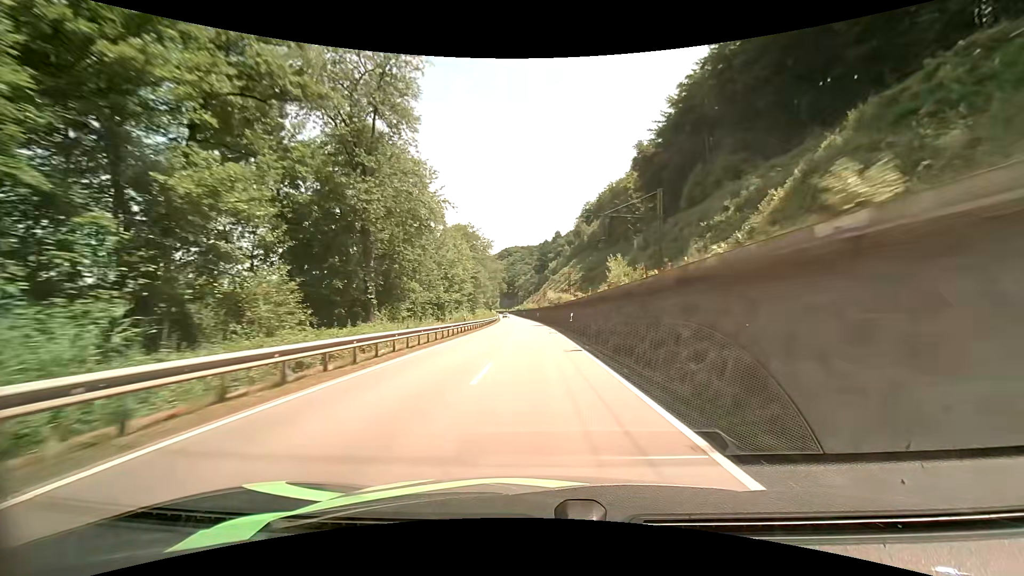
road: primary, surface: asphalt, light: Day
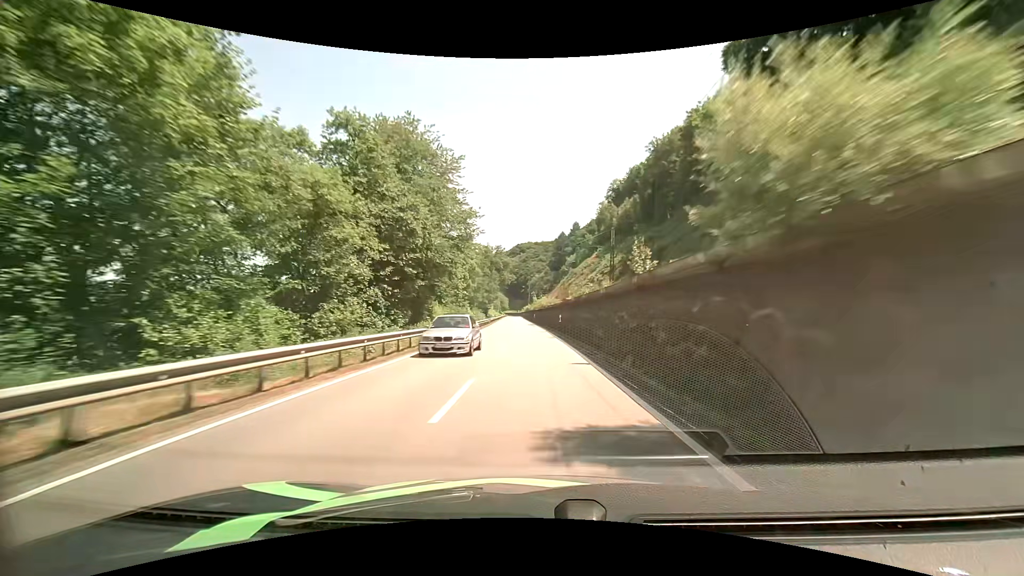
(-0.7, +51.0) m; -1°
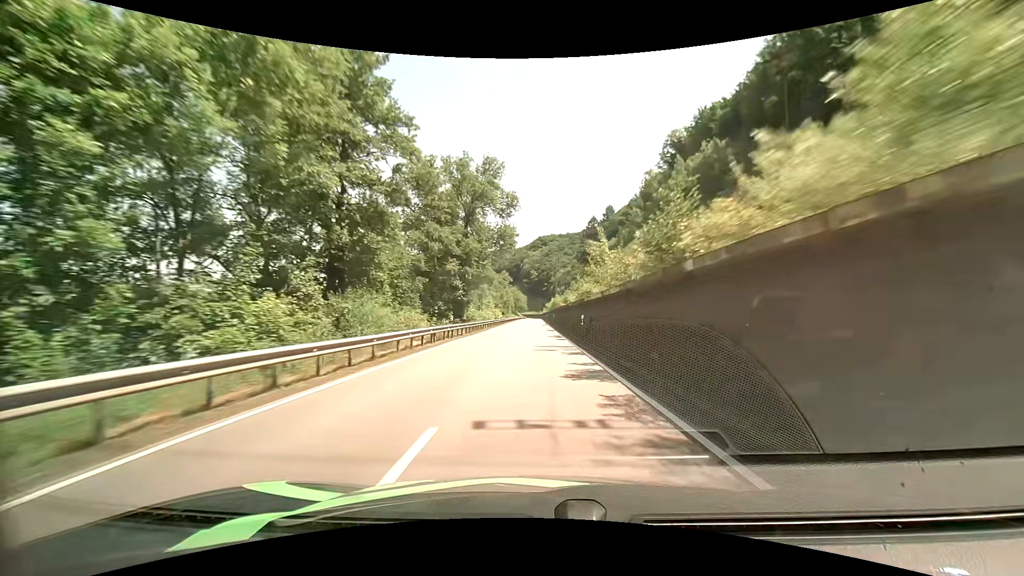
(-2.2, +64.1) m; -3°
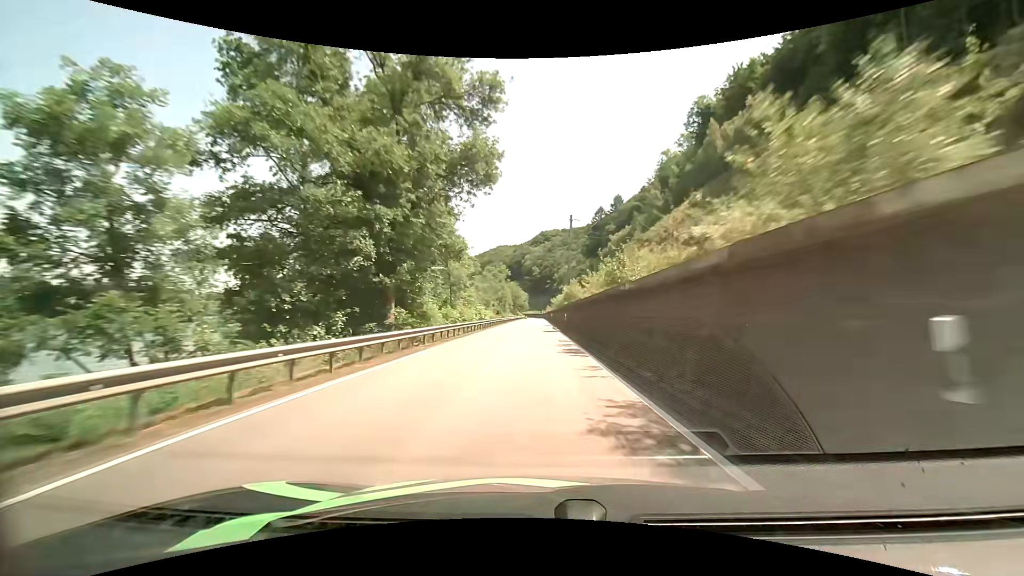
(-0.1, +25.8) m; 0°
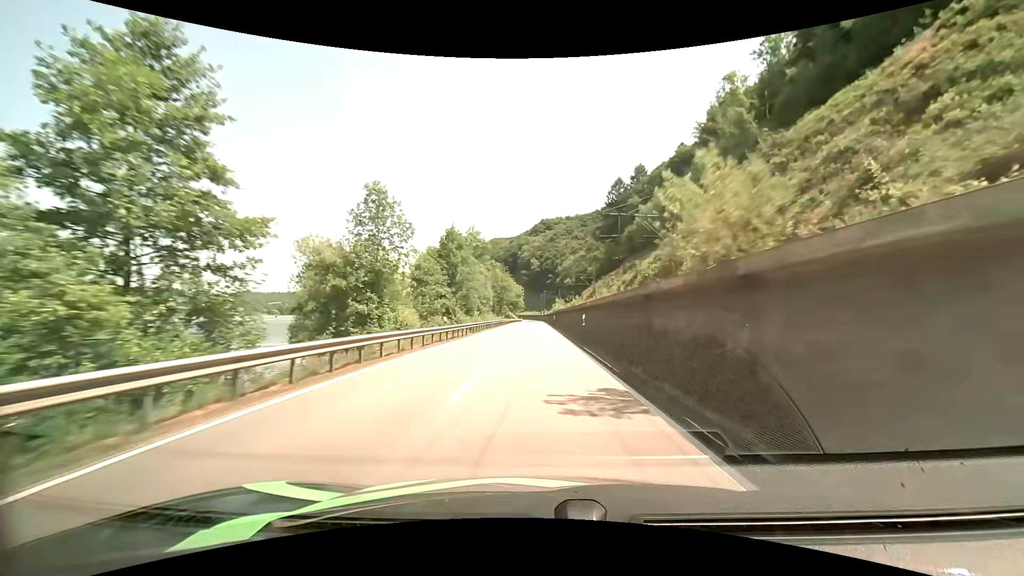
(0.0, +63.9) m; 0°
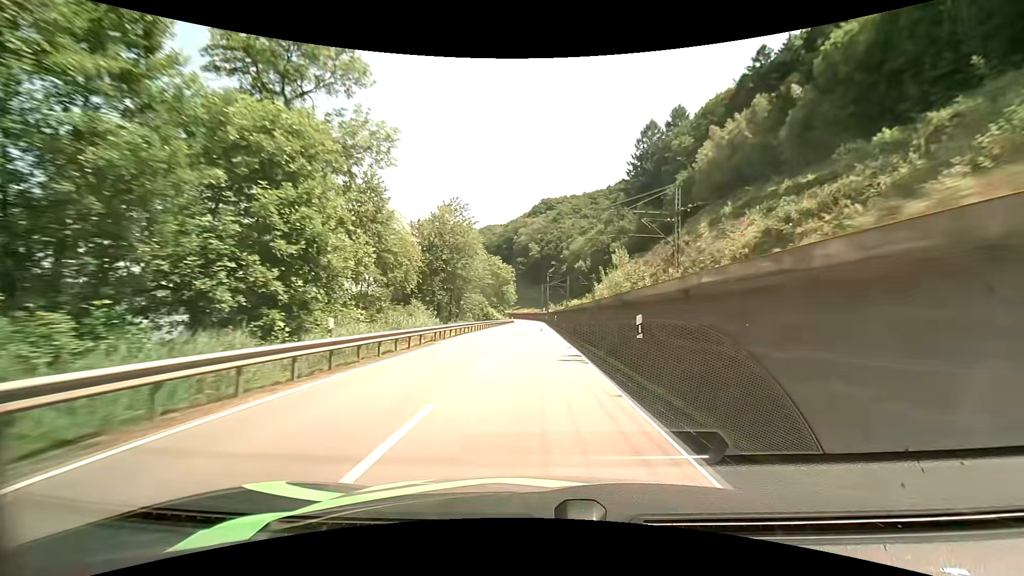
(-0.2, +63.7) m; 0°
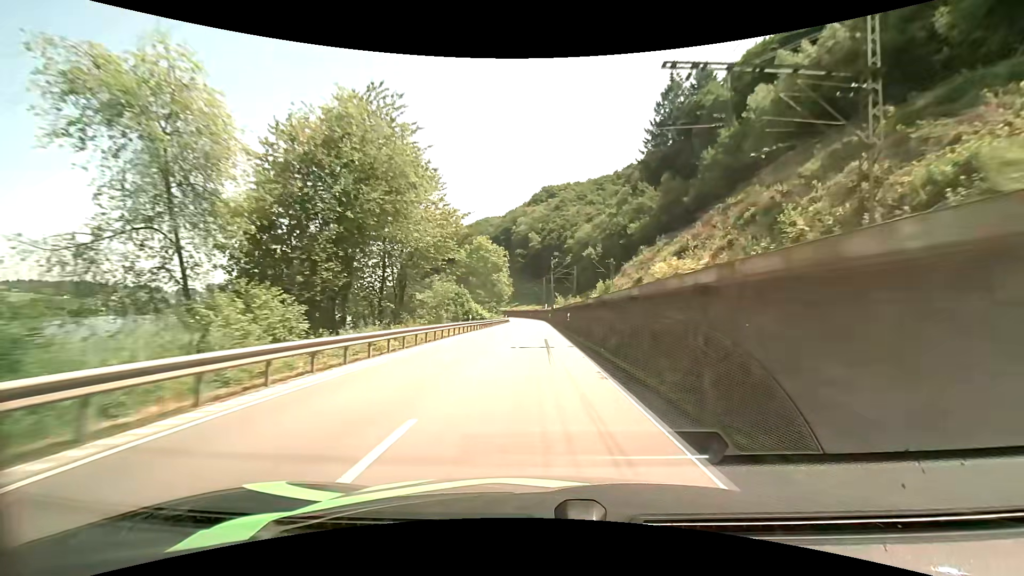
(-0.1, +25.1) m; -1°
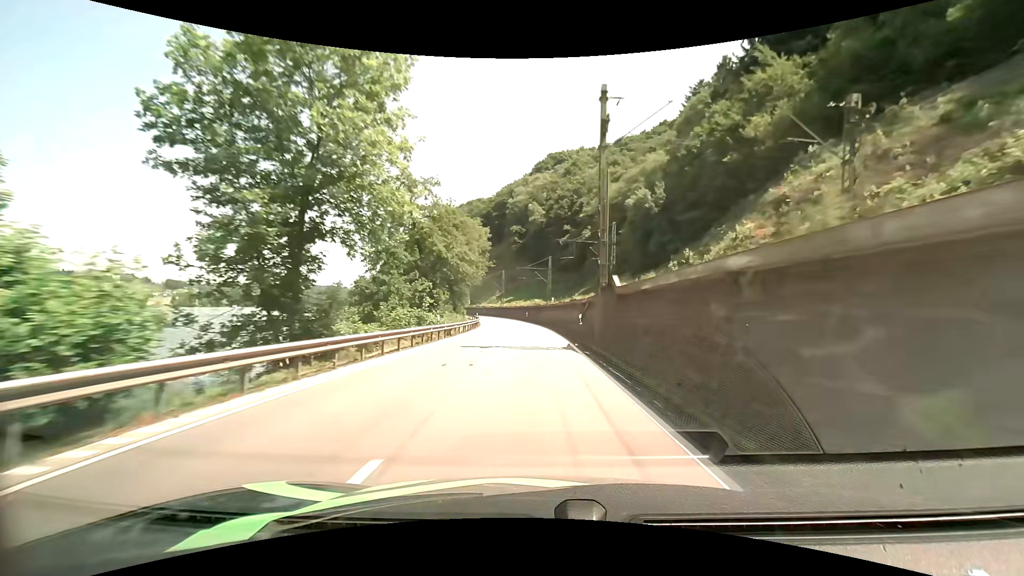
(+0.2, +61.0) m; 0°
(0, +10) (0, +20) (0, +30) (-1, +40) (-1, +50) (-2, +60) (-3, +70) (-4, +80) (-6, +90) (-8, +99) m
